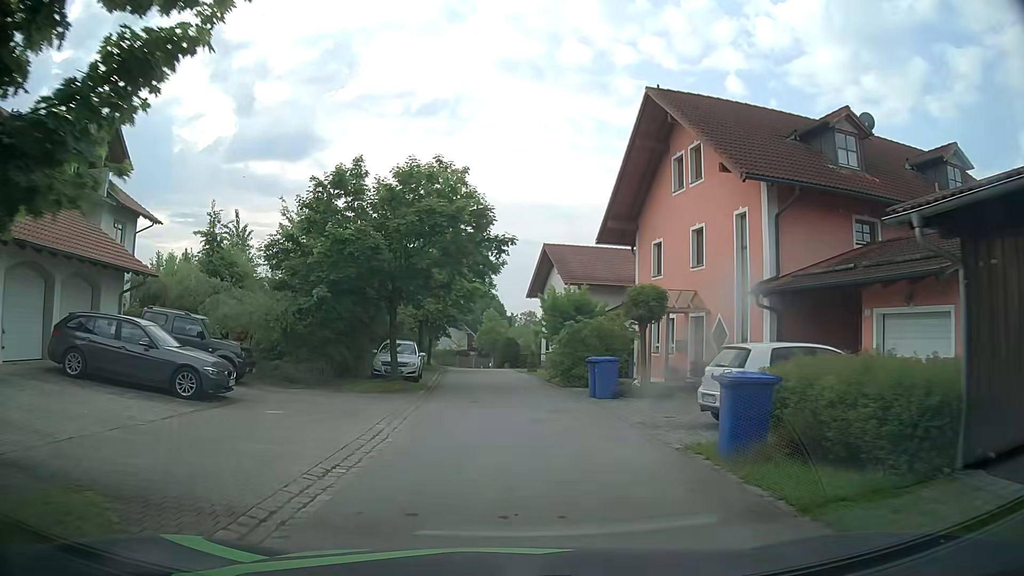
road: residential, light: Day
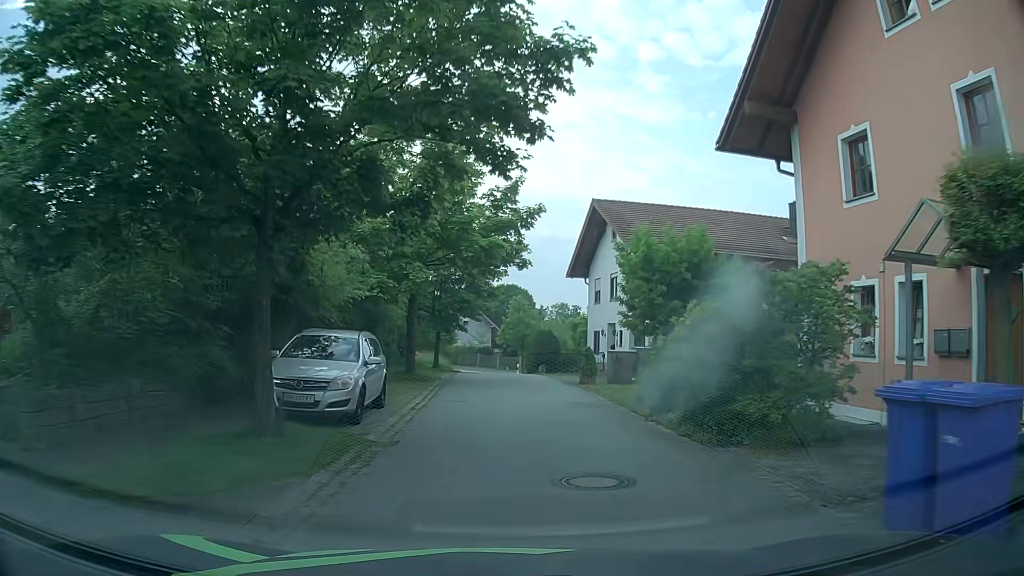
(-0.4, +13.7) m; -3°
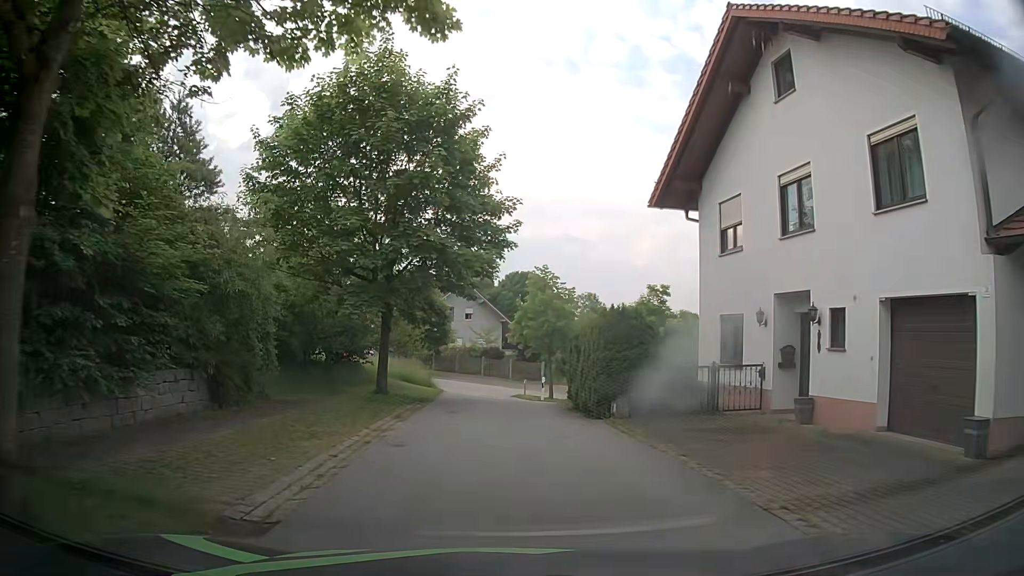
(-0.2, +20.8) m; -1°
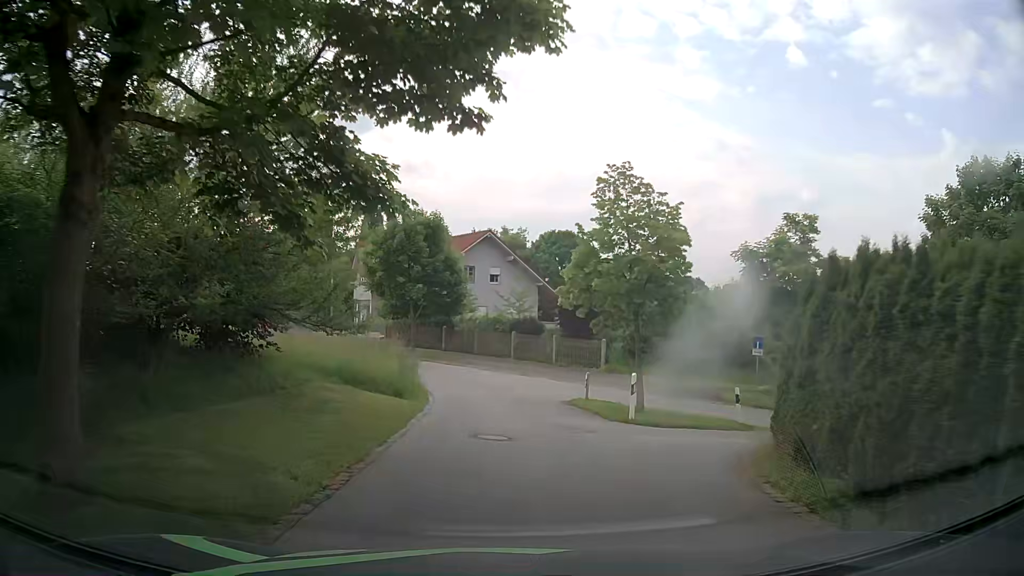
(-0.6, +15.8) m; -4°
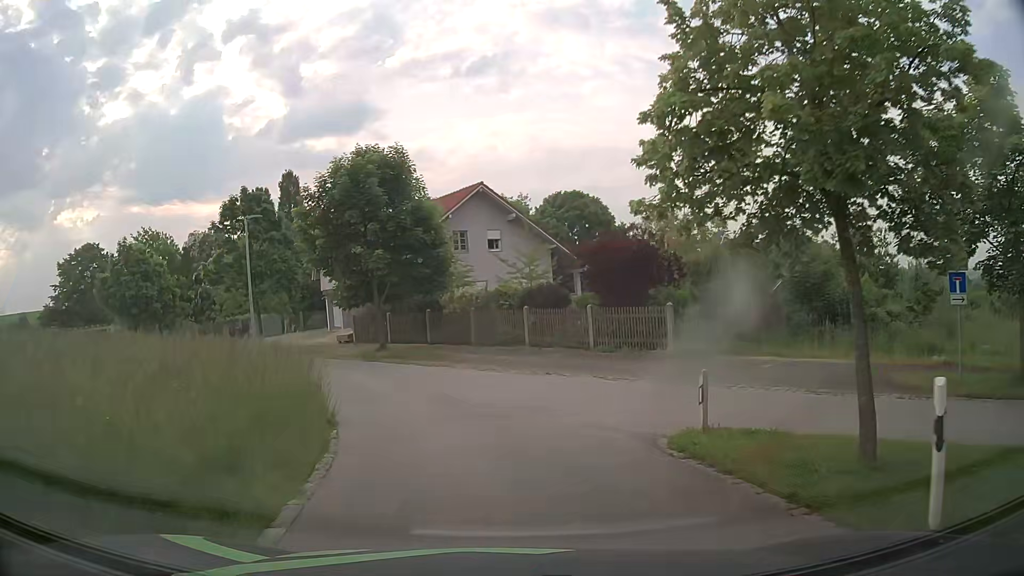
(+0.2, +11.3) m; +1°
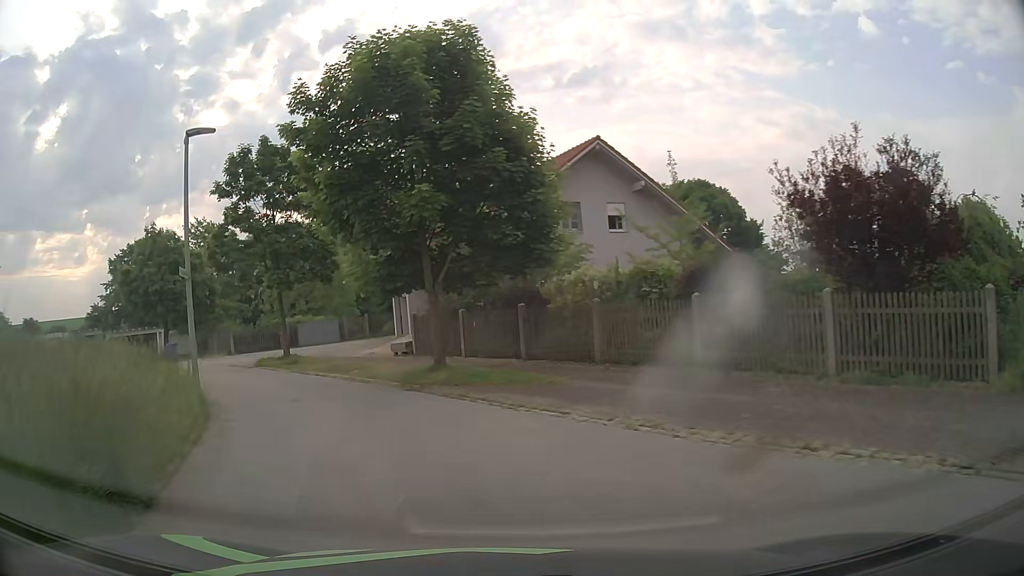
(-0.7, +10.7) m; -9°
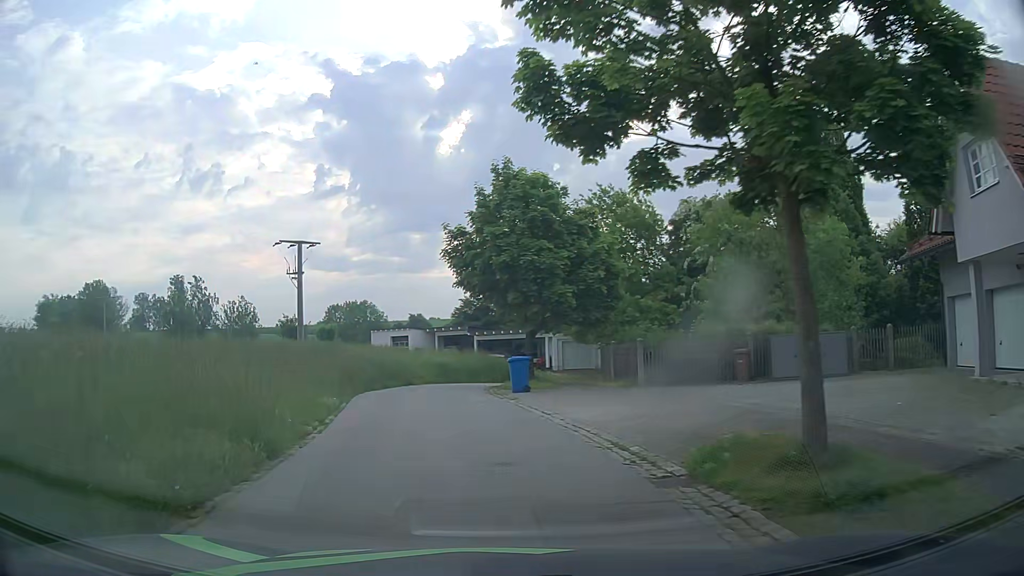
(-5.6, +17.8) m; -36°
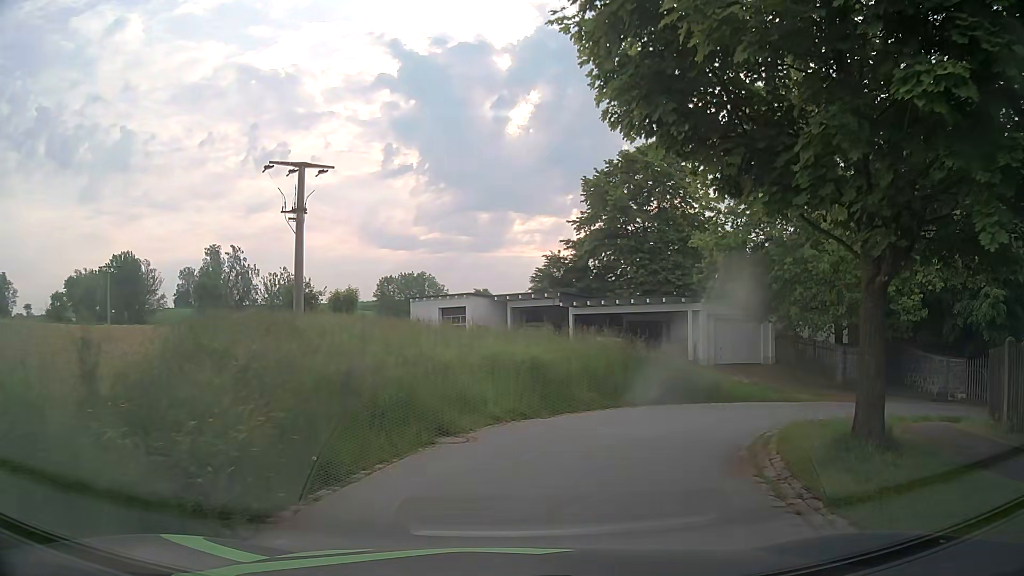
(-2.6, +20.1) m; -8°
